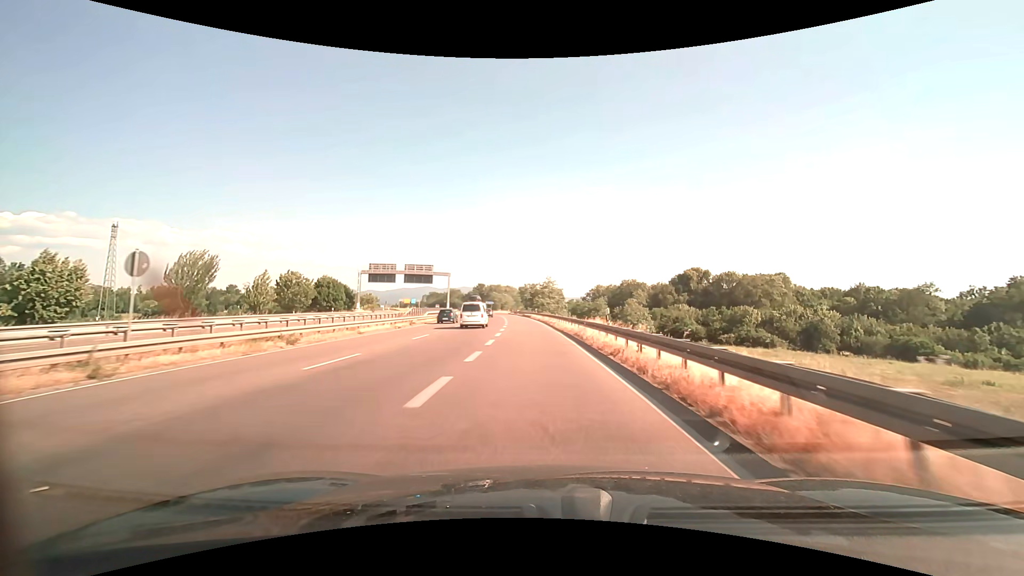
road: trunk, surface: asphalt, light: Day
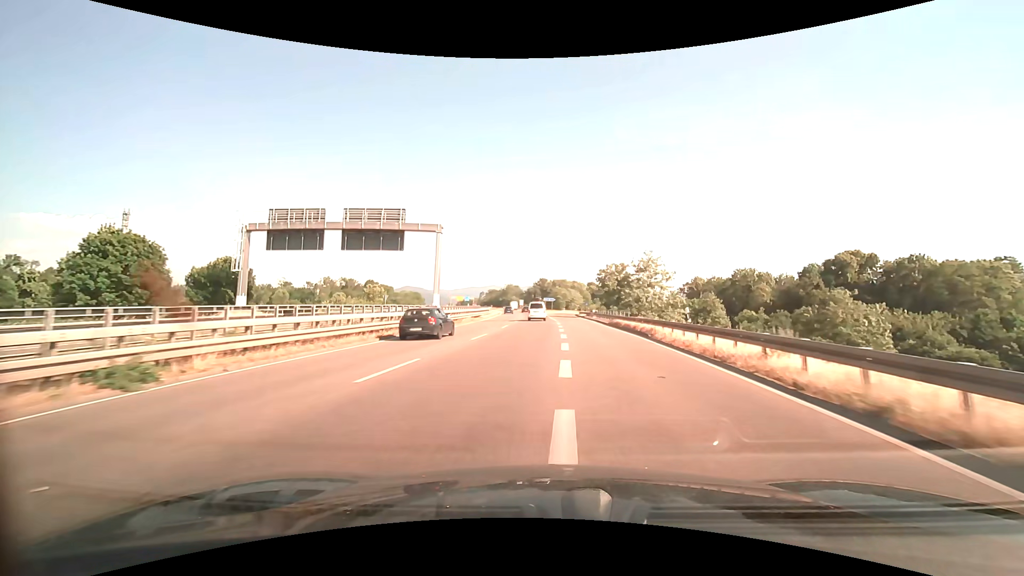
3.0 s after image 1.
(-3.7, +51.6) m; -8°
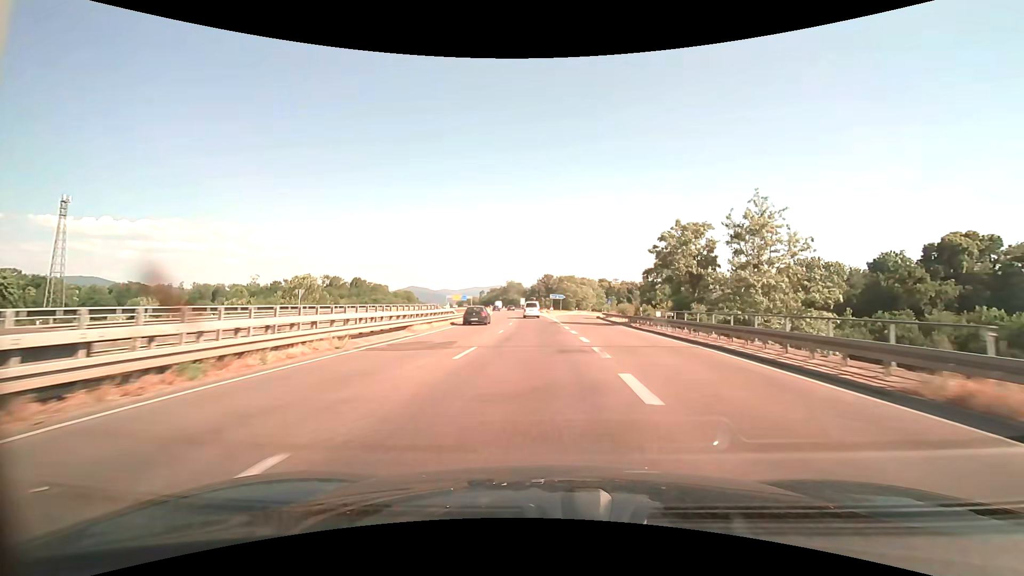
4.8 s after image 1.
(-0.2, +32.7) m; 0°
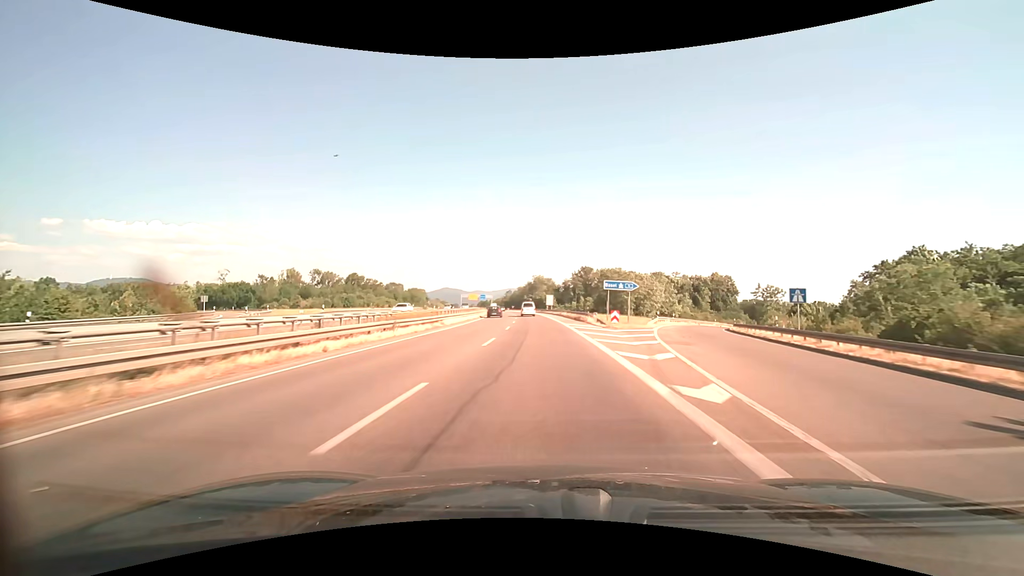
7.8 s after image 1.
(-1.3, +56.2) m; -4°
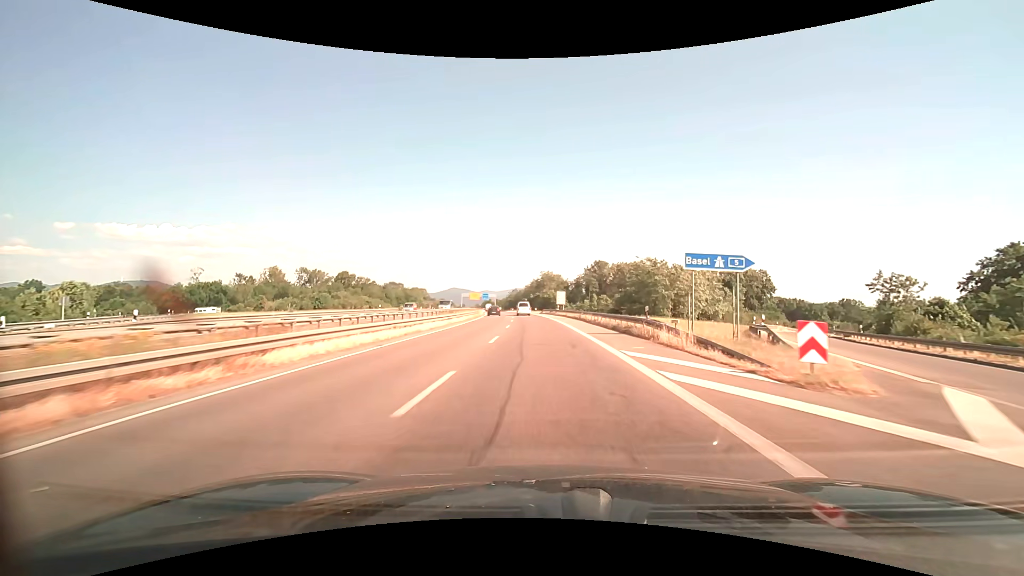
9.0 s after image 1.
(-0.2, +22.7) m; -1°
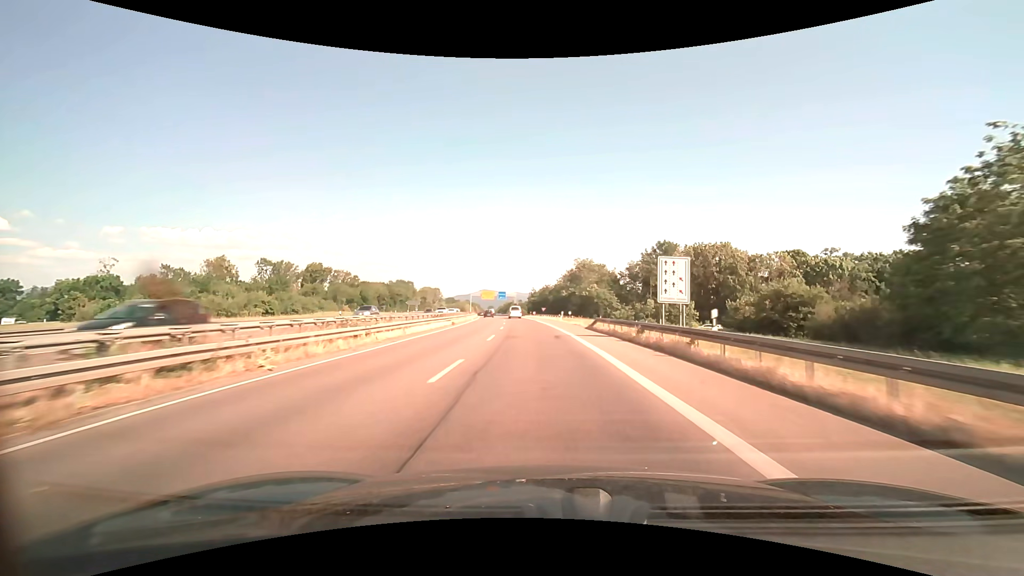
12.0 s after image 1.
(-1.6, +57.1) m; -4°
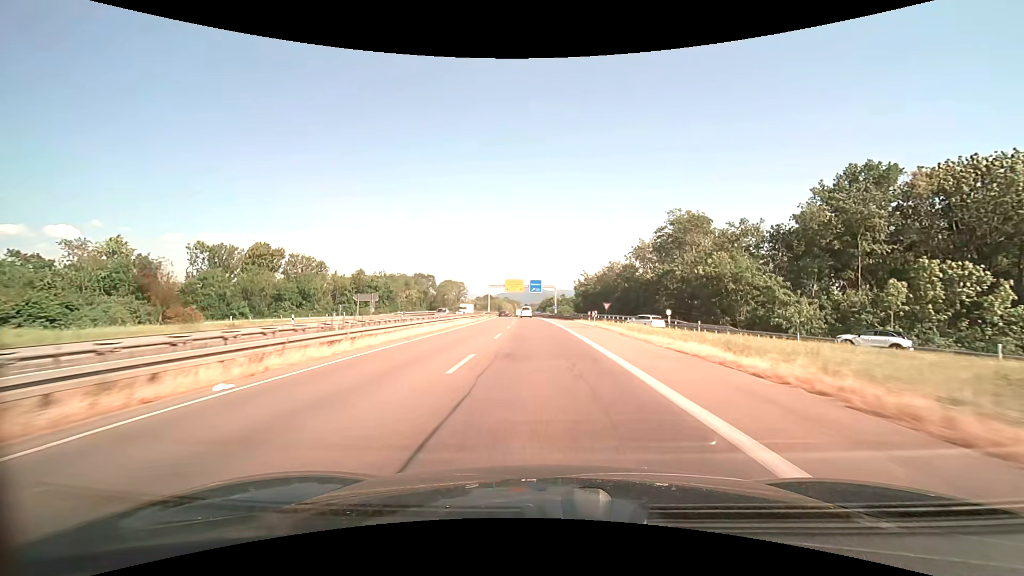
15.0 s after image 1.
(-2.6, +59.1) m; -5°
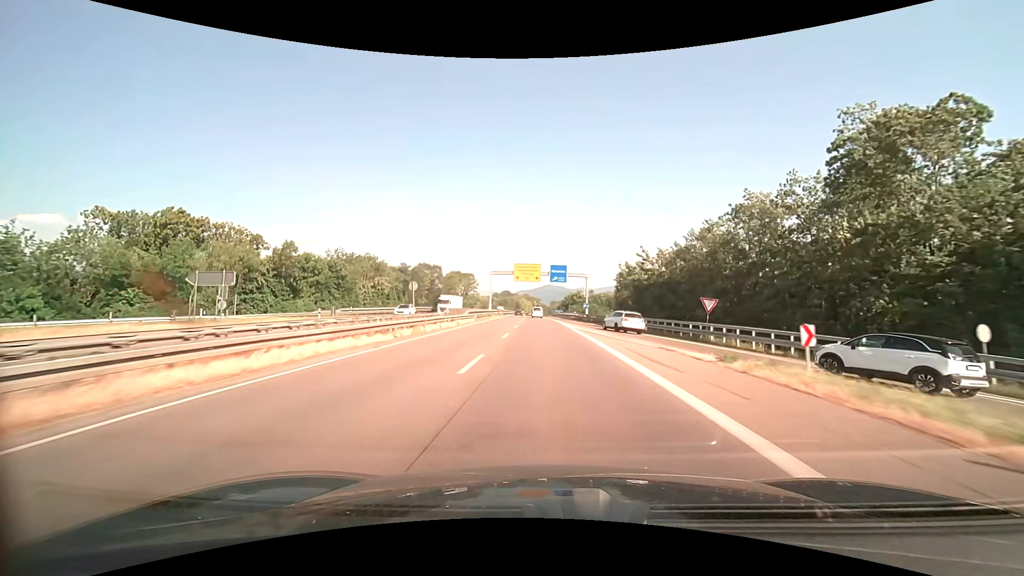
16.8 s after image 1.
(-0.8, +36.4) m; -2°
(0, +10) (0, +20) (0, +30) (-1, +40) (-1, +50) (-1, +60) (-2, +70) (-2, +80) (-2, +90) (-2, +100) m
